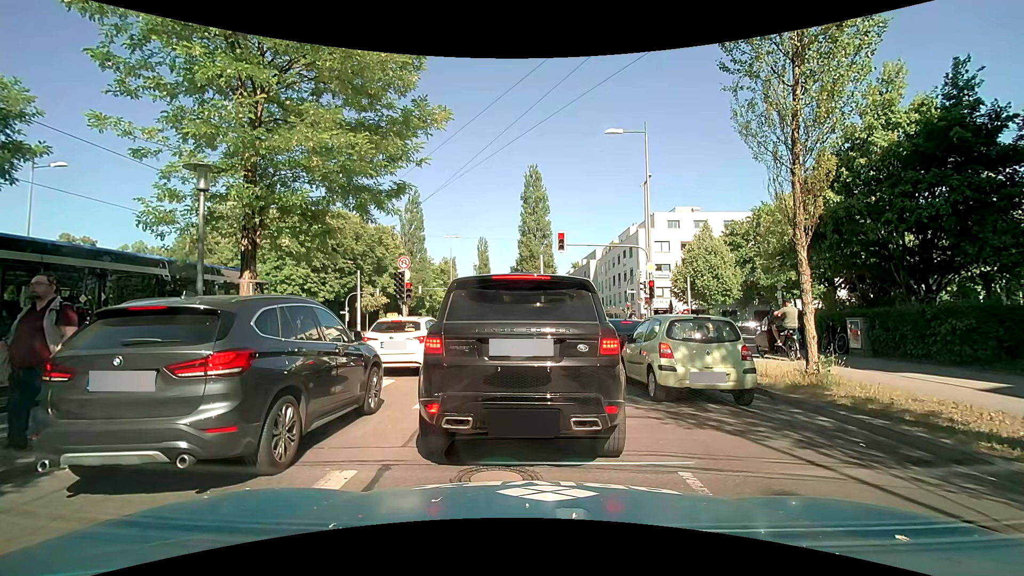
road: secondary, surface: asphalt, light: Day
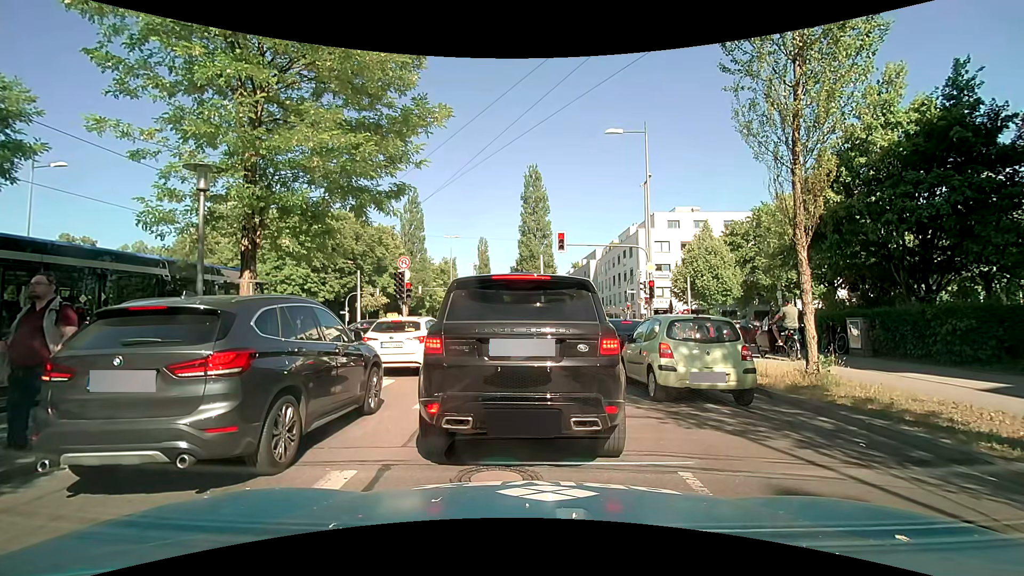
(0.0, 0.0) m; 0°
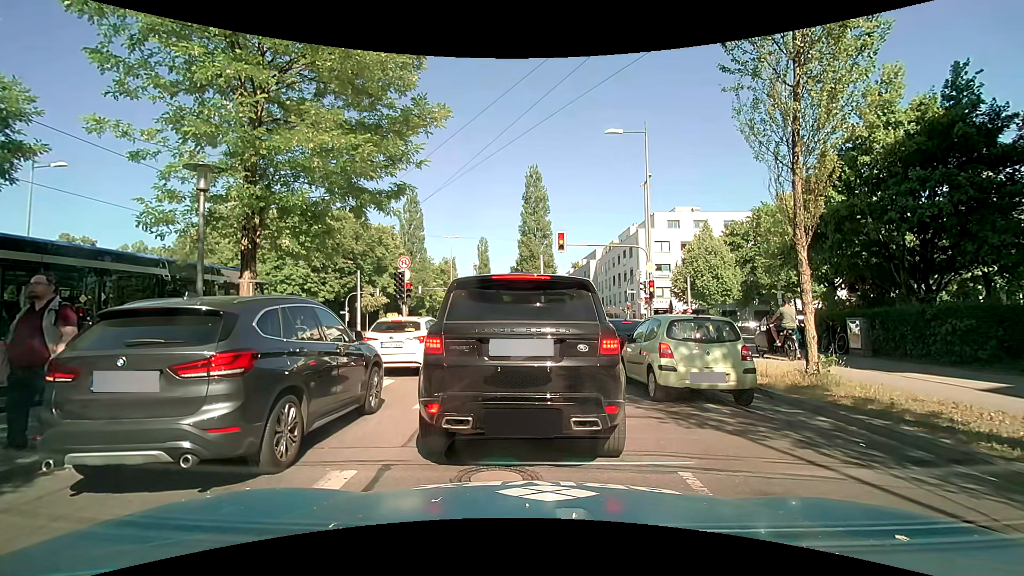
(0.0, 0.0) m; 0°
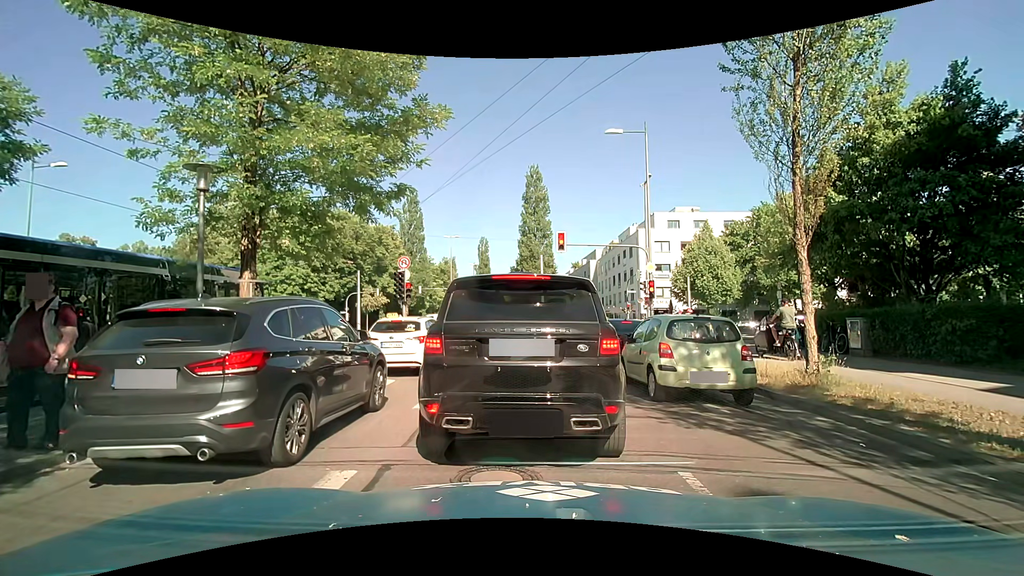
(0.0, 0.0) m; 0°
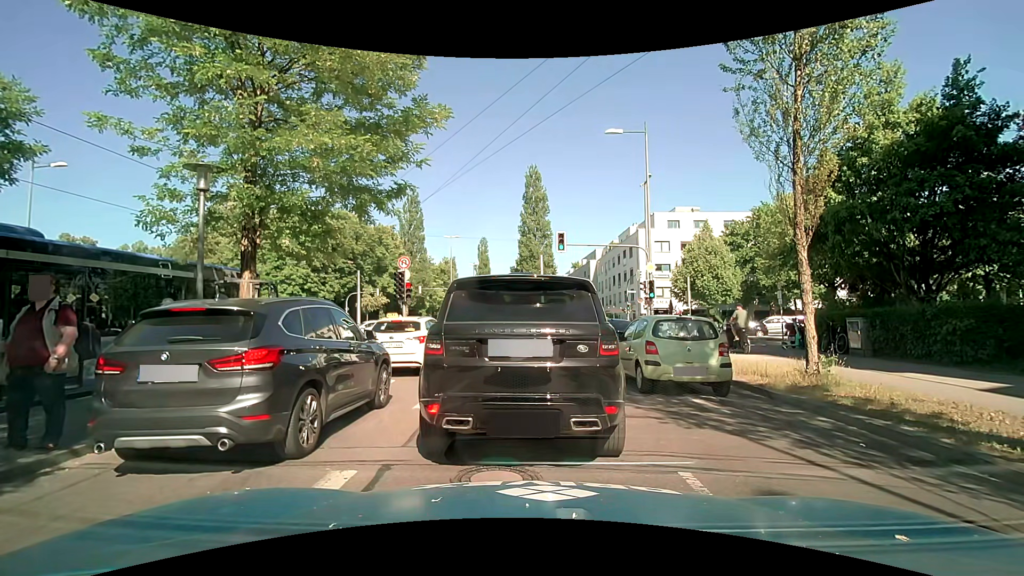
(0.0, 0.0) m; 0°
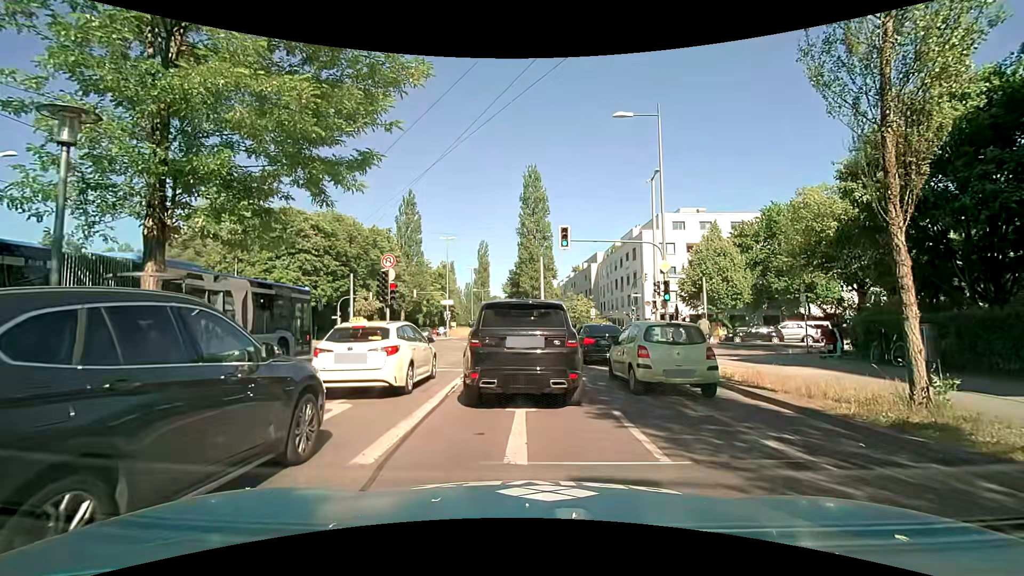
(0.0, +2.9) m; -1°
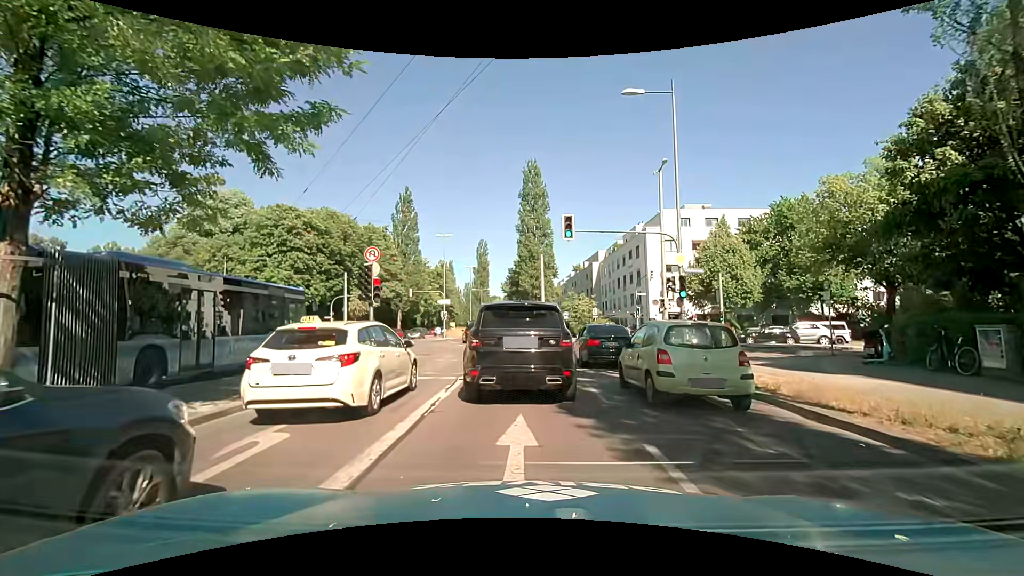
(0.0, +2.3) m; 0°
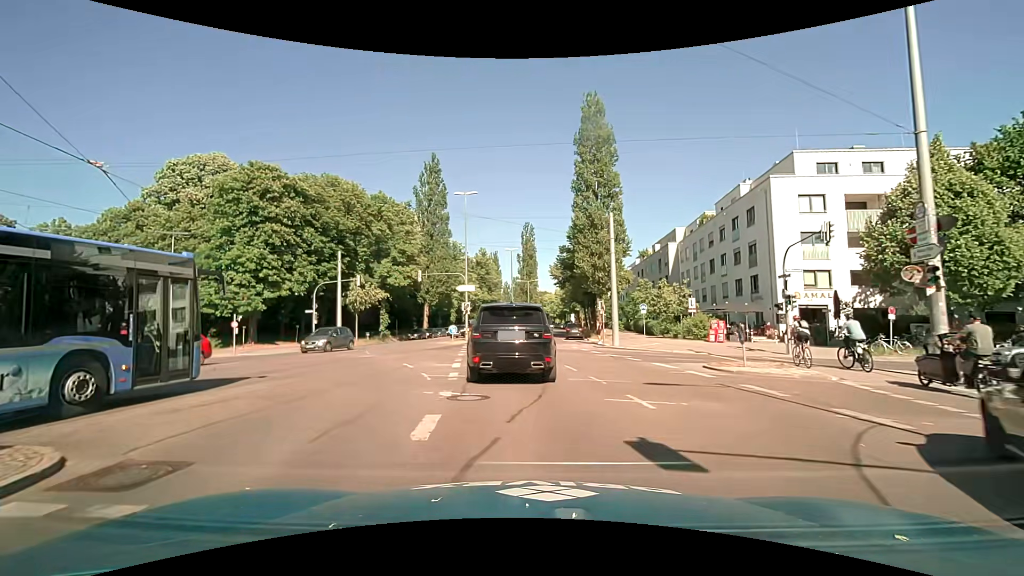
(-0.7, +19.1) m; -6°
(0, +10) (-1, +20) (-2, +30) (-2, +40) (-2, +50) (-1, +60) (0, +70) (+1, +80) (+1, +90) (+2, +100) m
